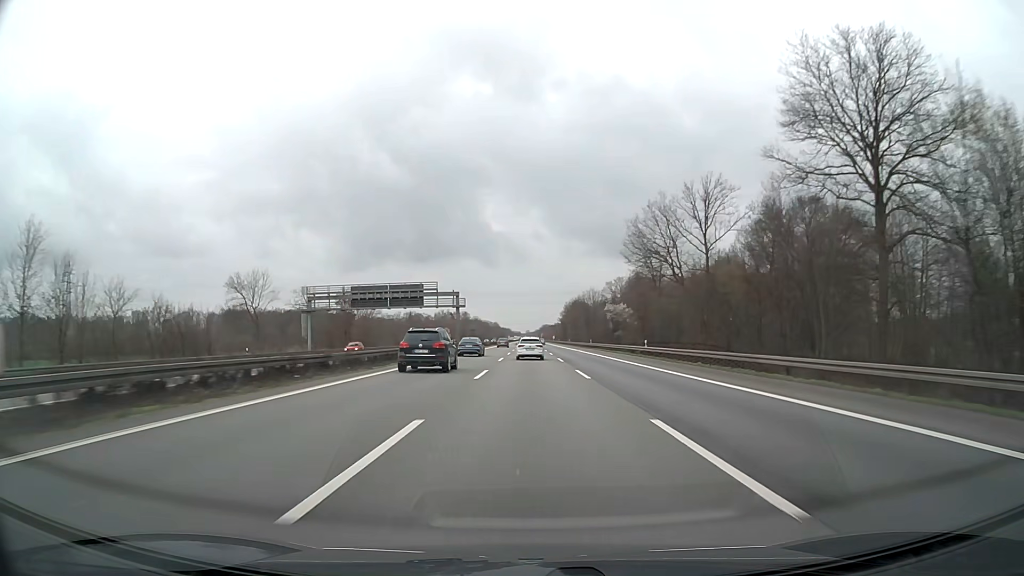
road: motorway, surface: asphalt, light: Day
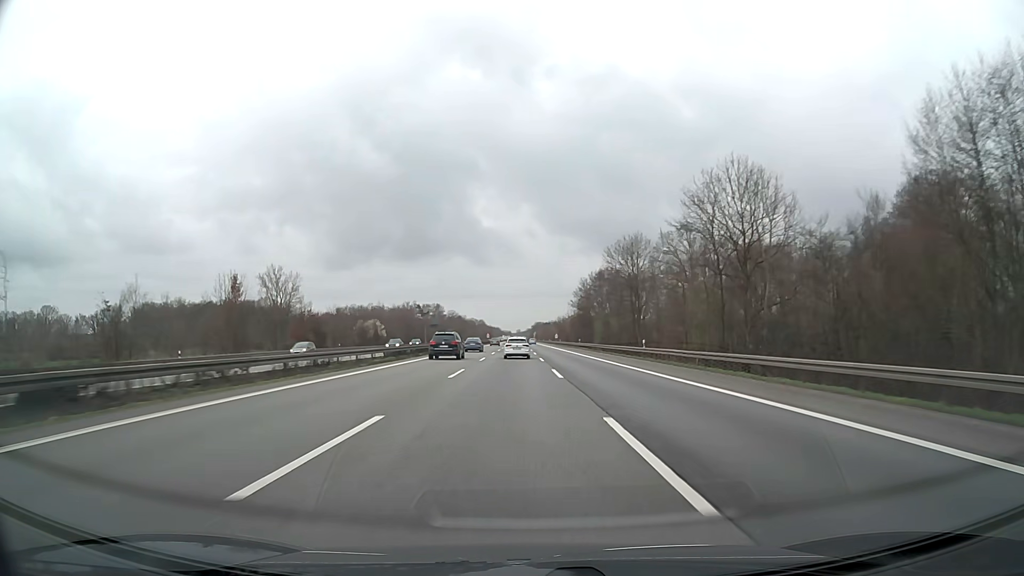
(+0.7, +107.4) m; +1°
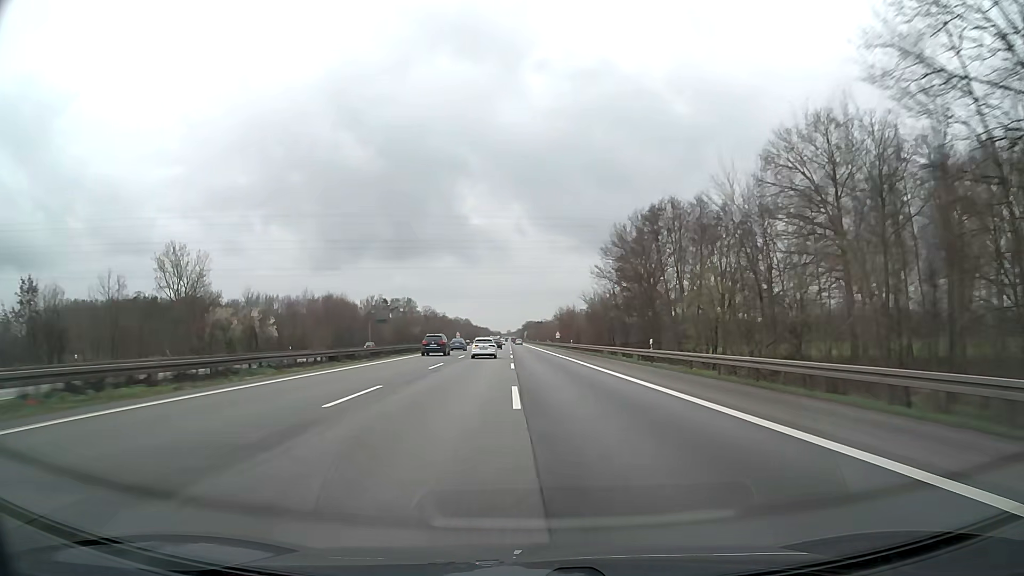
(+0.4, +64.1) m; +1°
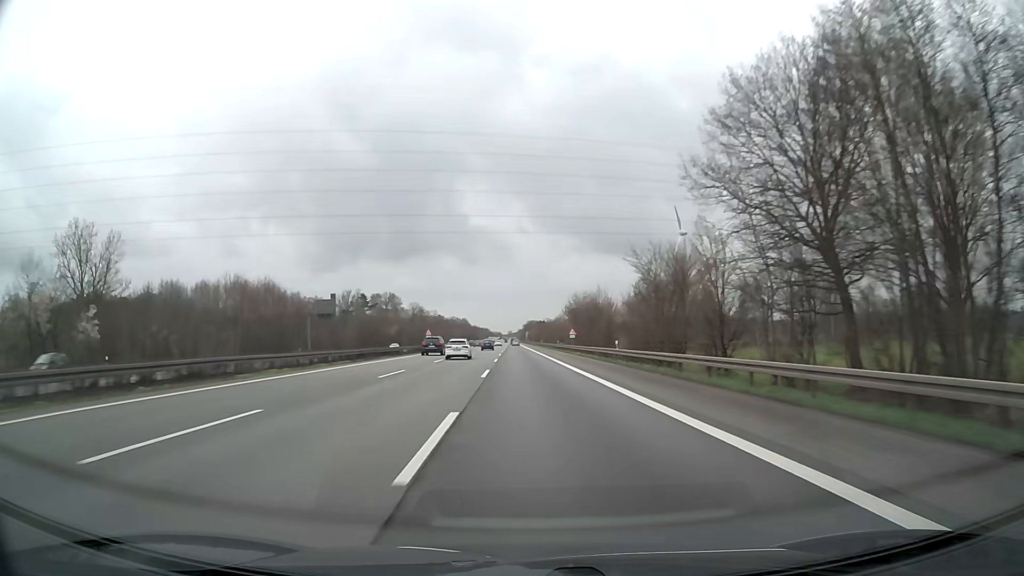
(0.0, +42.7) m; 0°
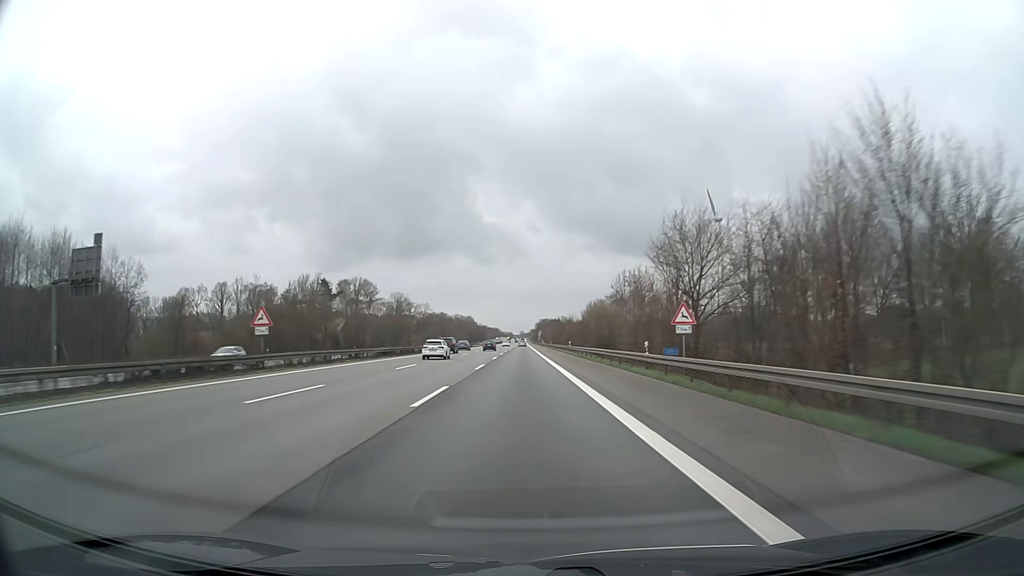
(-0.5, +64.9) m; -1°
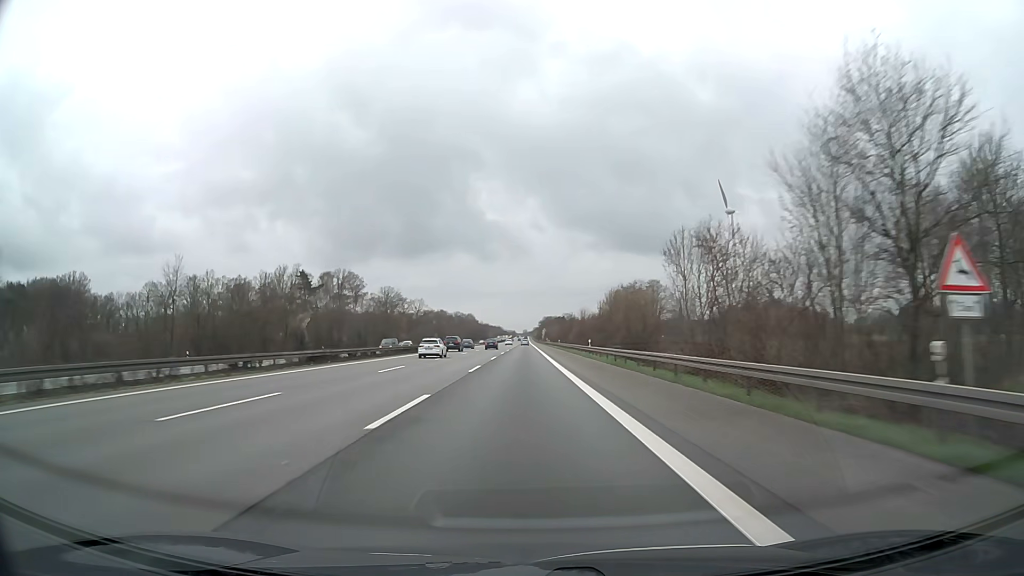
(-0.1, +21.8) m; 0°
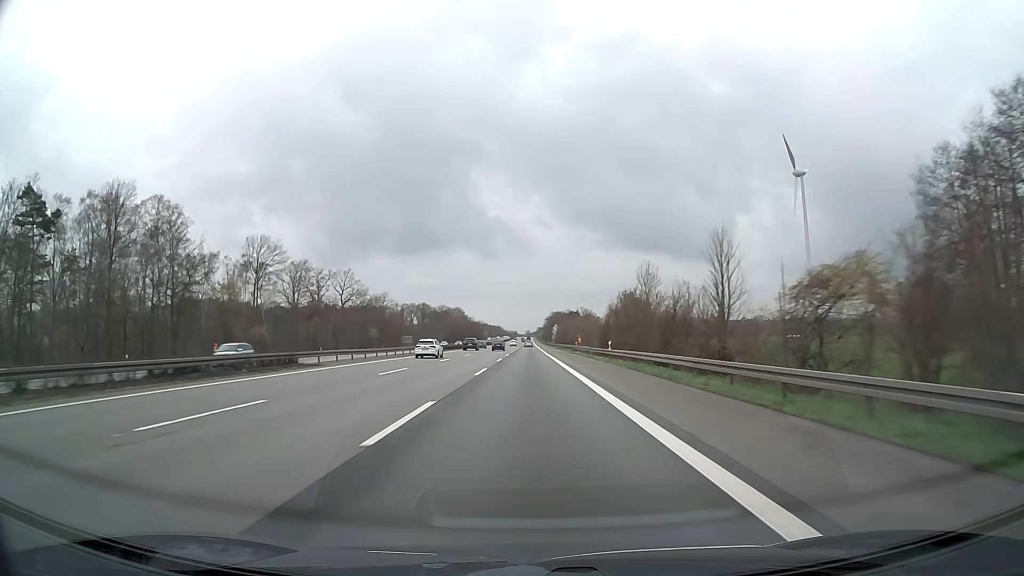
(-0.7, +109.9) m; 0°
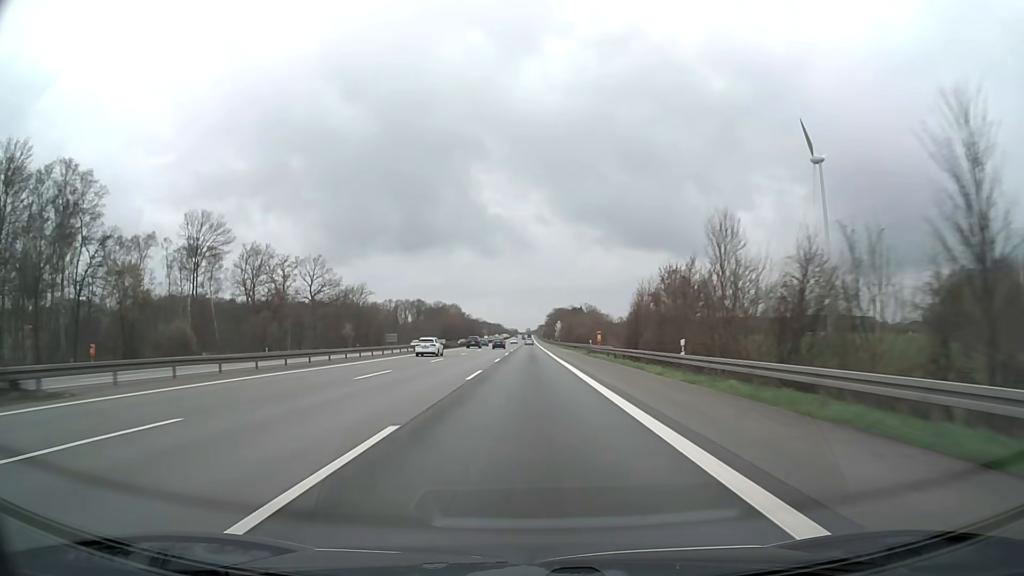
(0.0, +22.1) m; 0°
(0, +10) (0, +20) (0, +30) (0, +40) (0, +50) (0, +60) (0, +70) (0, +80) (0, +90) (0, +100) m
